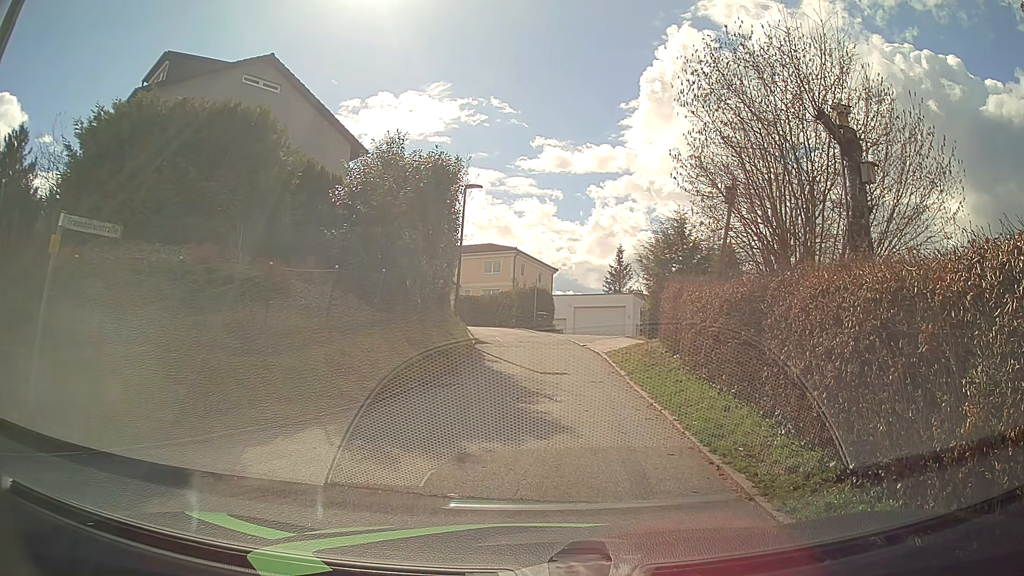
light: Day
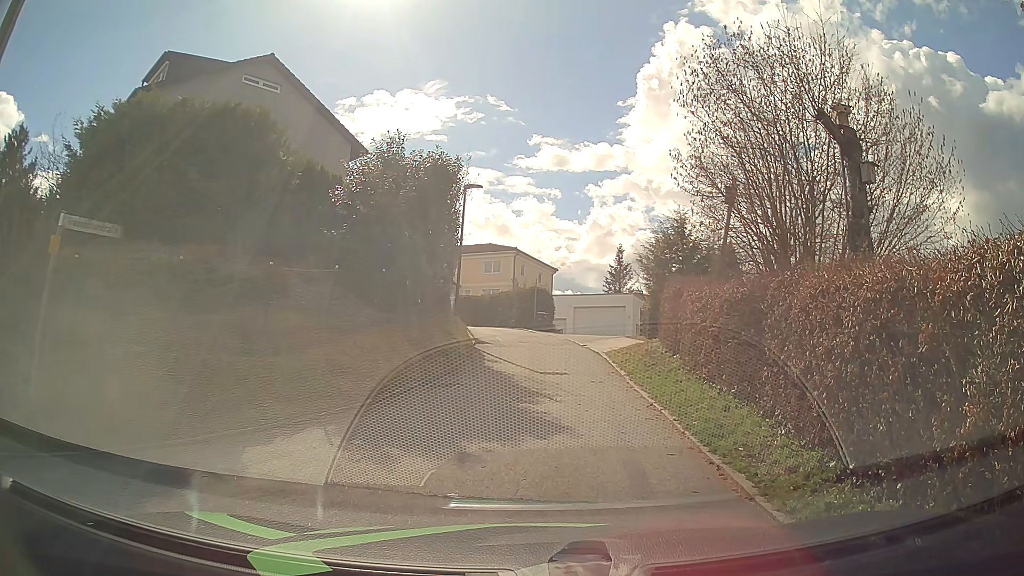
(0.0, 0.0) m; 0°
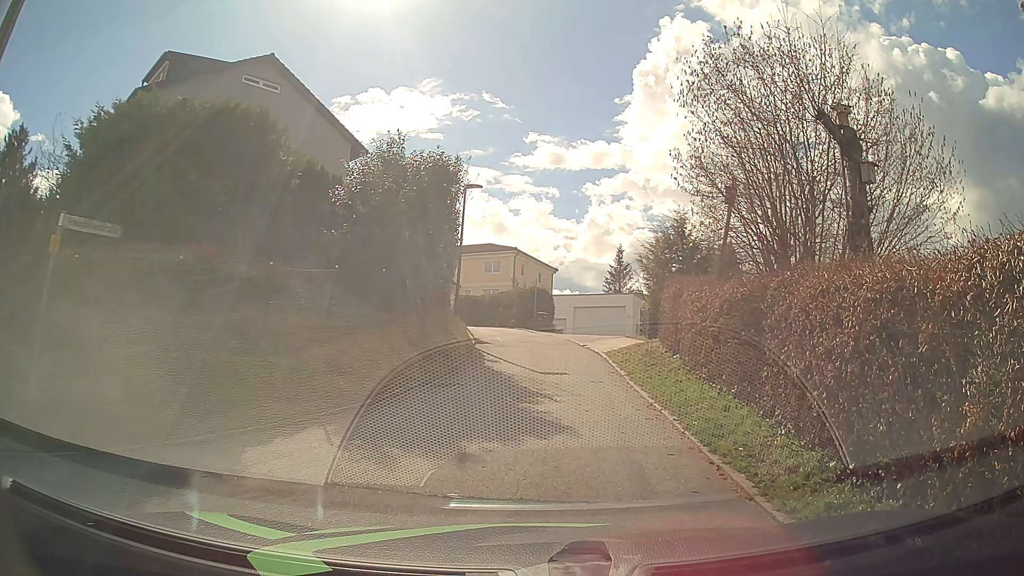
(0.0, 0.0) m; 0°
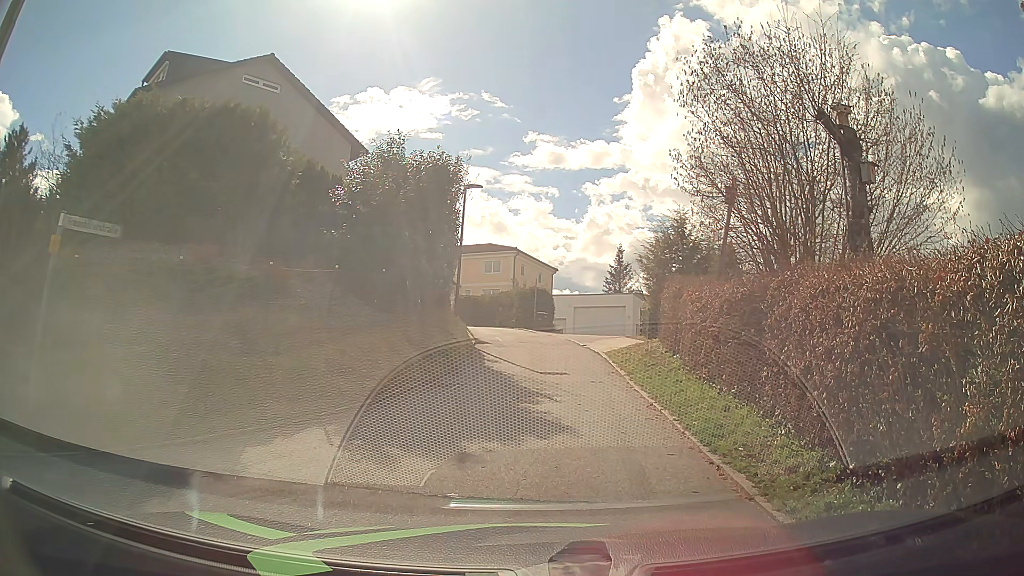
(0.0, 0.0) m; 0°
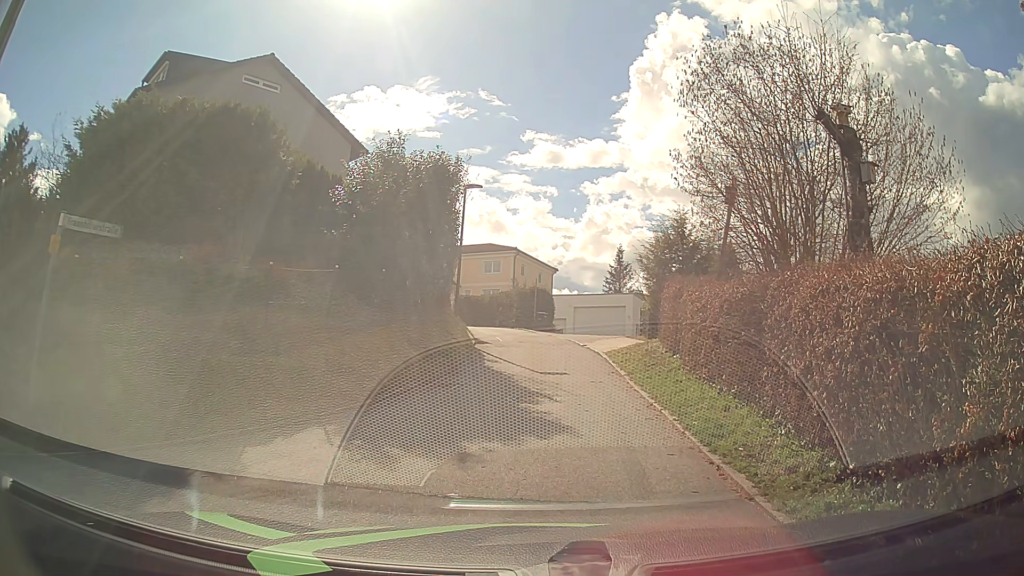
(0.0, 0.0) m; 0°
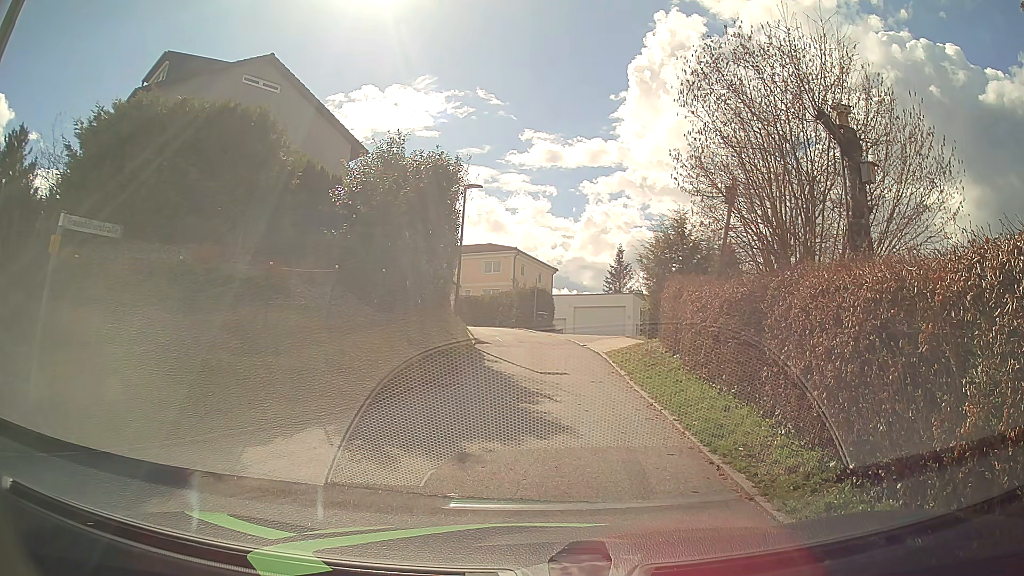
(0.0, 0.0) m; 0°
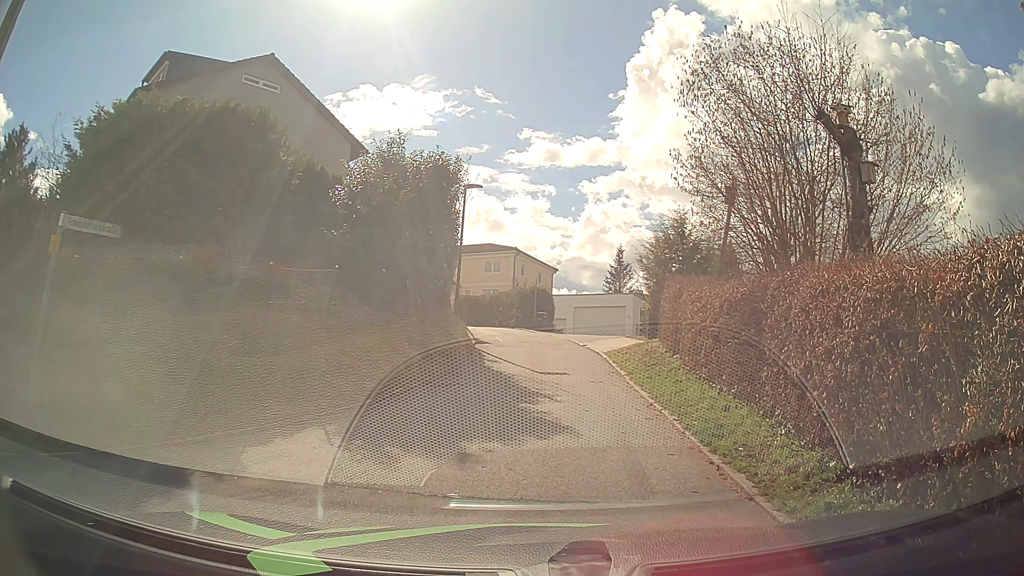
(0.0, 0.0) m; 0°
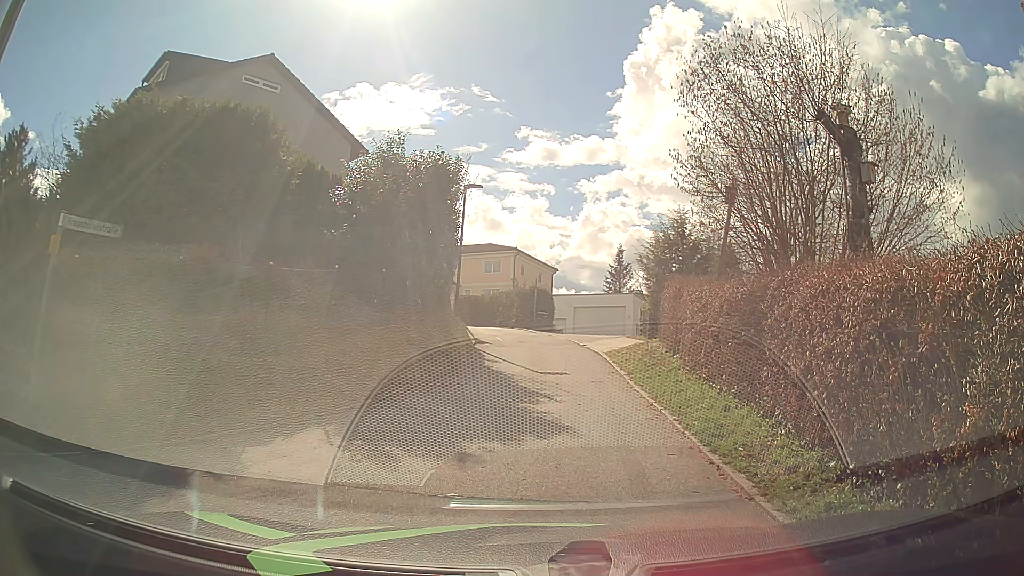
(0.0, 0.0) m; 0°
